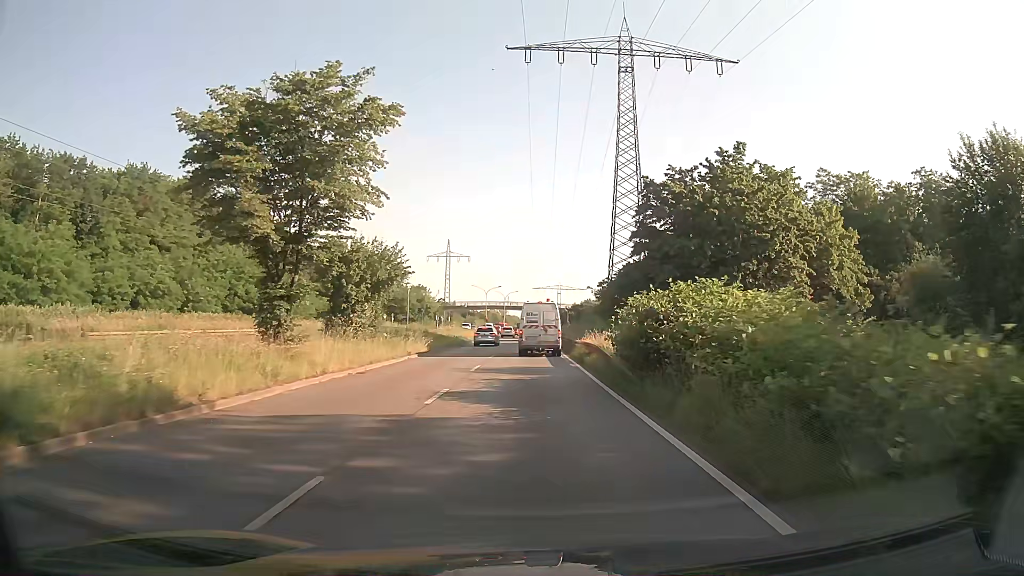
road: primary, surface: asphalt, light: Day
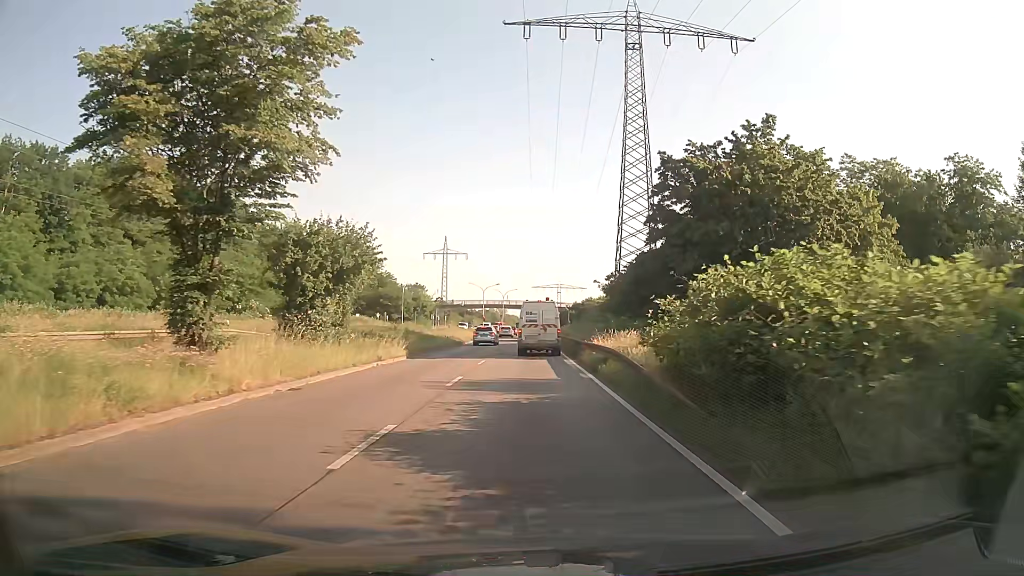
(0.0, +5.7) m; 0°
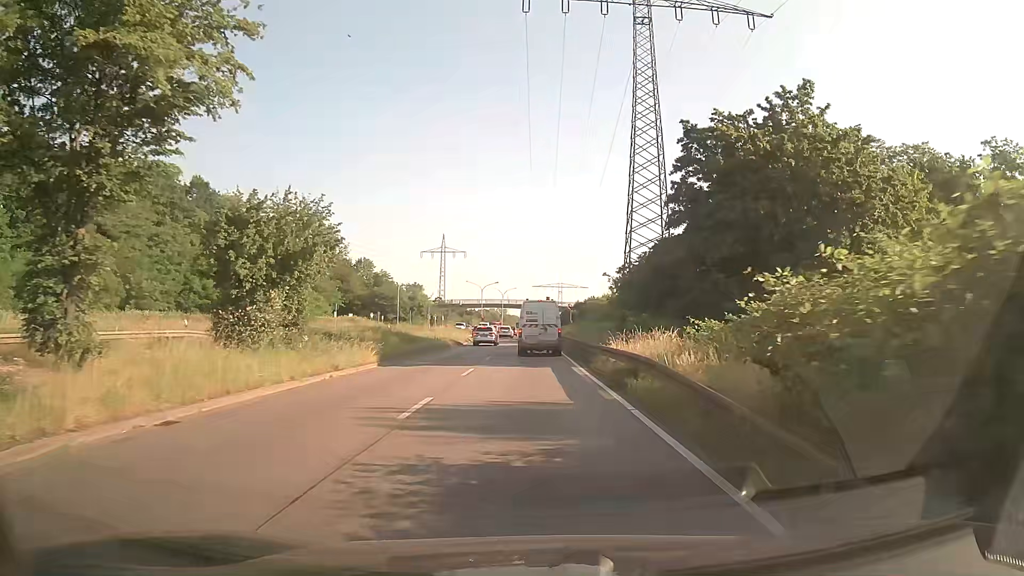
(0.0, +5.6) m; 0°
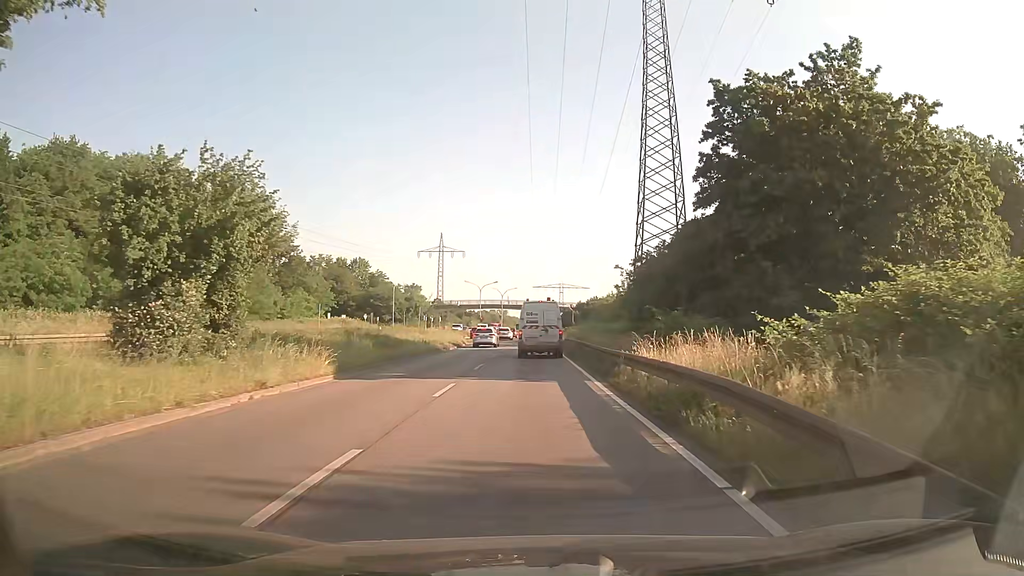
(0.0, +5.4) m; 0°
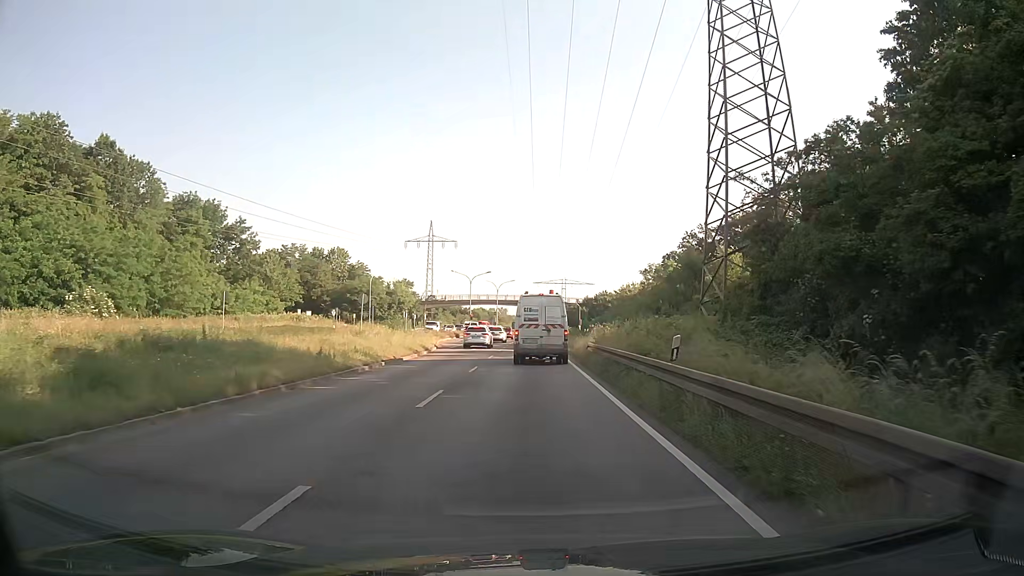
(0.0, +19.7) m; 0°
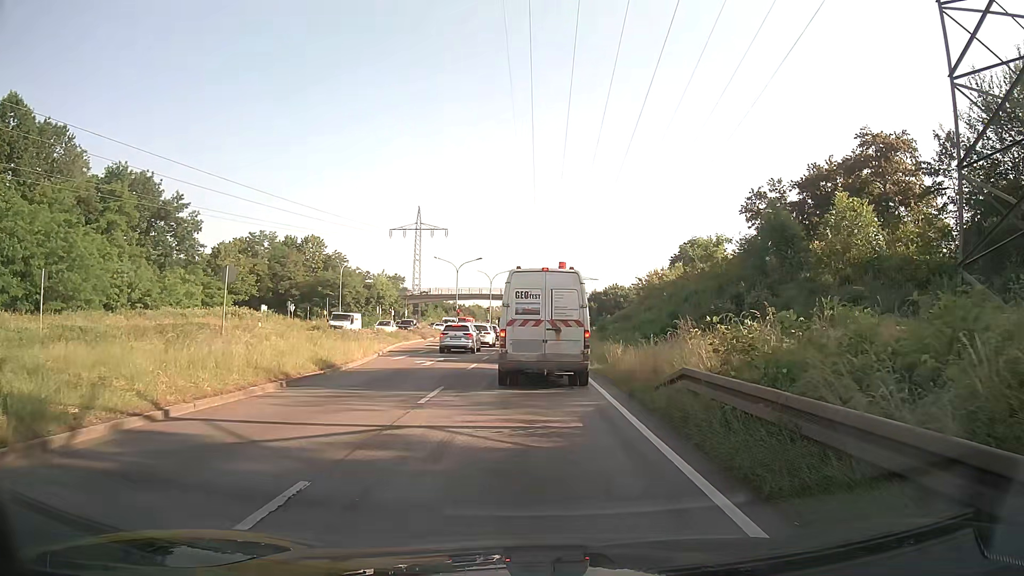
(0.0, +17.6) m; -1°
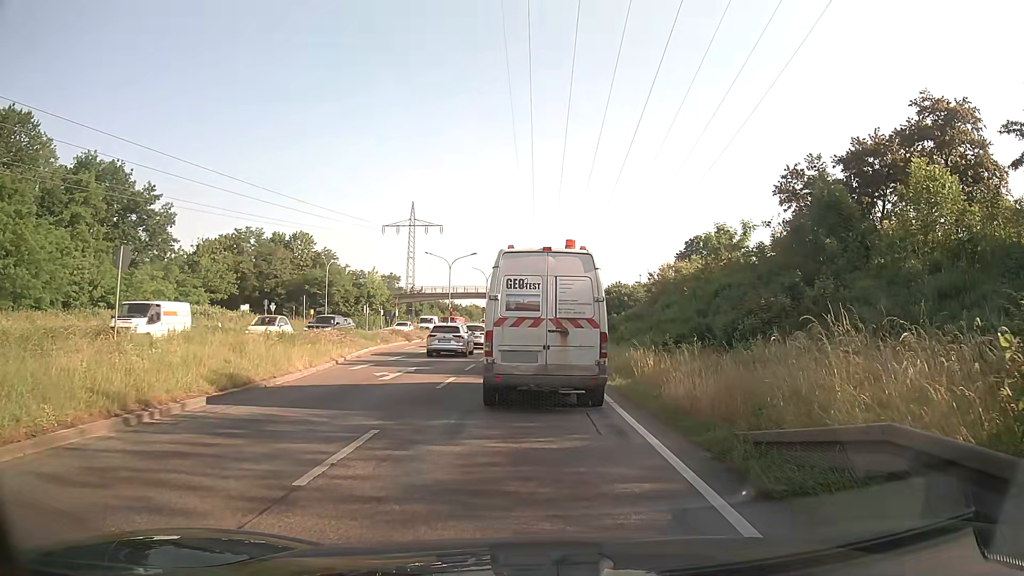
(+0.1, +6.0) m; +1°
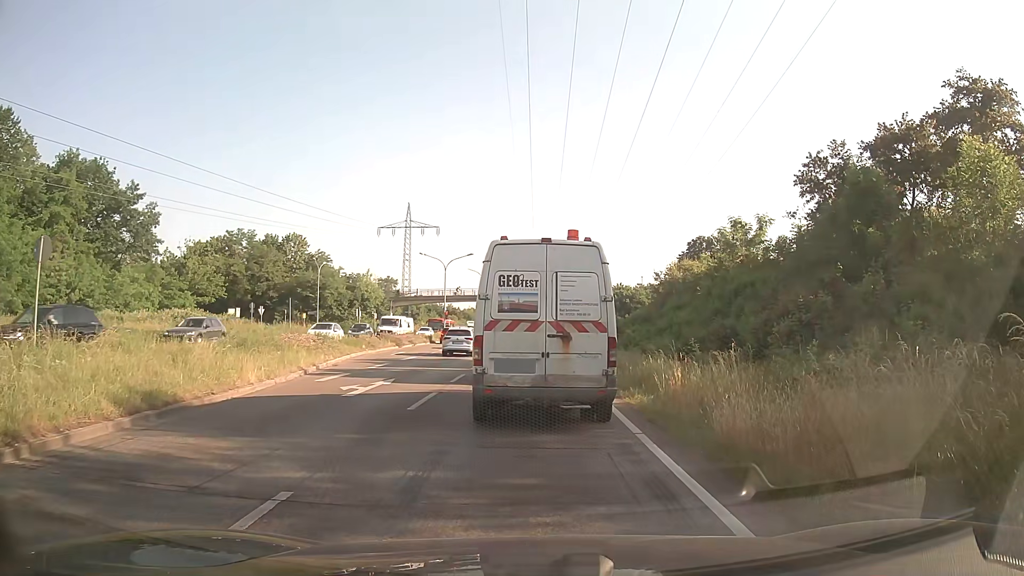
(0.0, +3.1) m; +2°
(0, +10) (-1, +20) (-1, +30) (-2, +40) (-2, +50) (-3, +60) (-3, +70) (-4, +80) (-4, +90) (-5, +100) m
